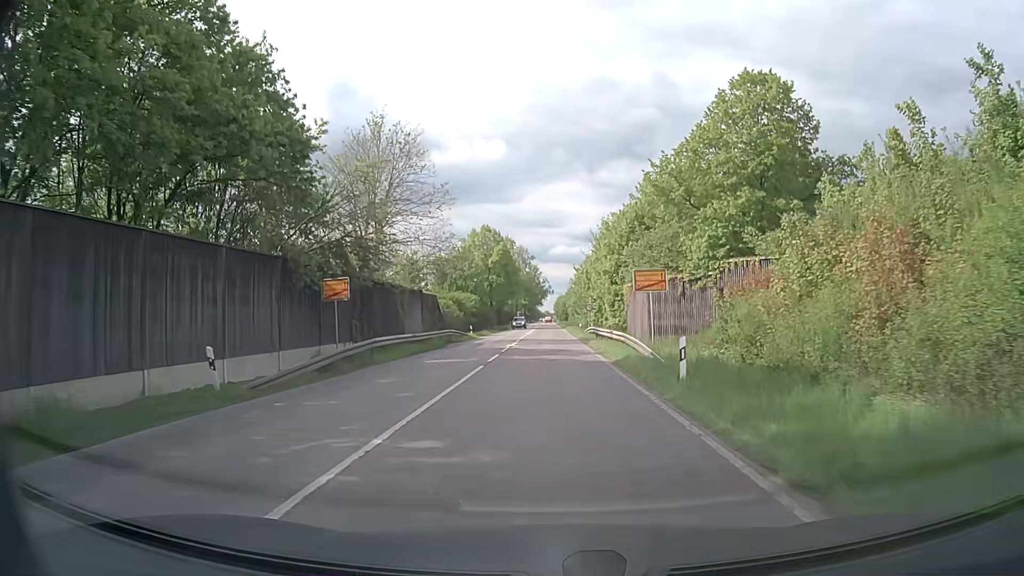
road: secondary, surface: asphalt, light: Day
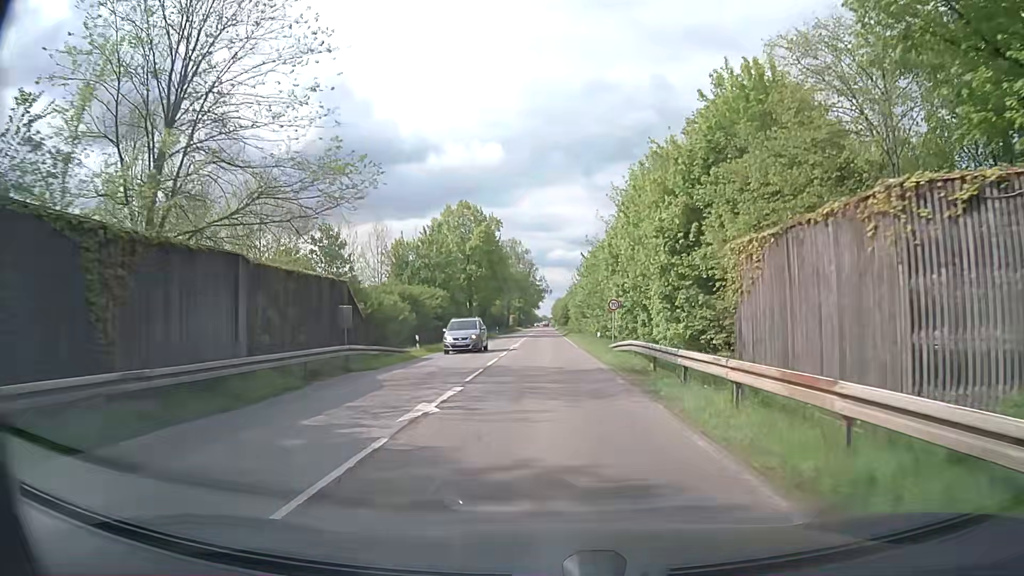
(+0.1, +23.2) m; +1°
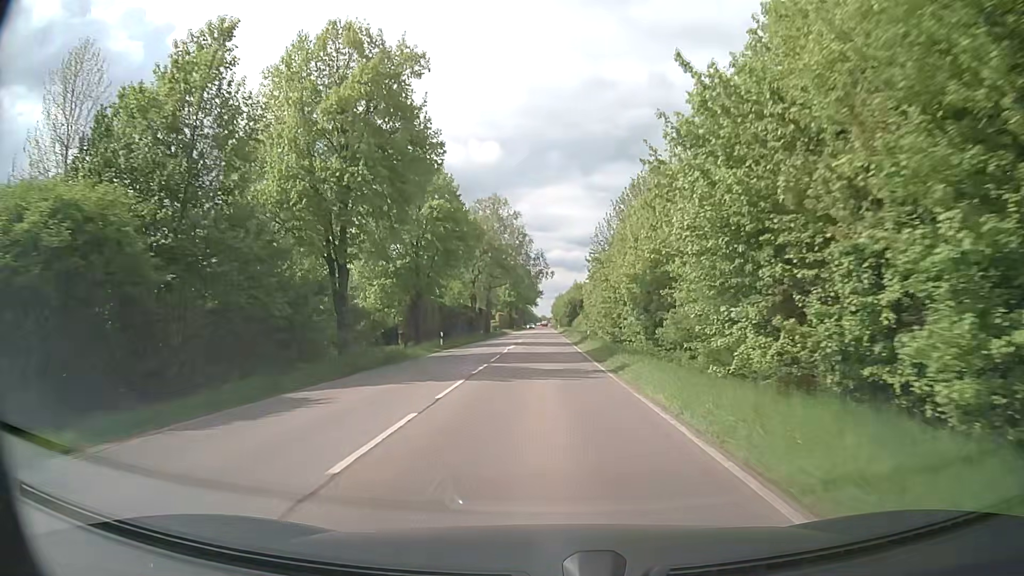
(-0.2, +46.6) m; 0°
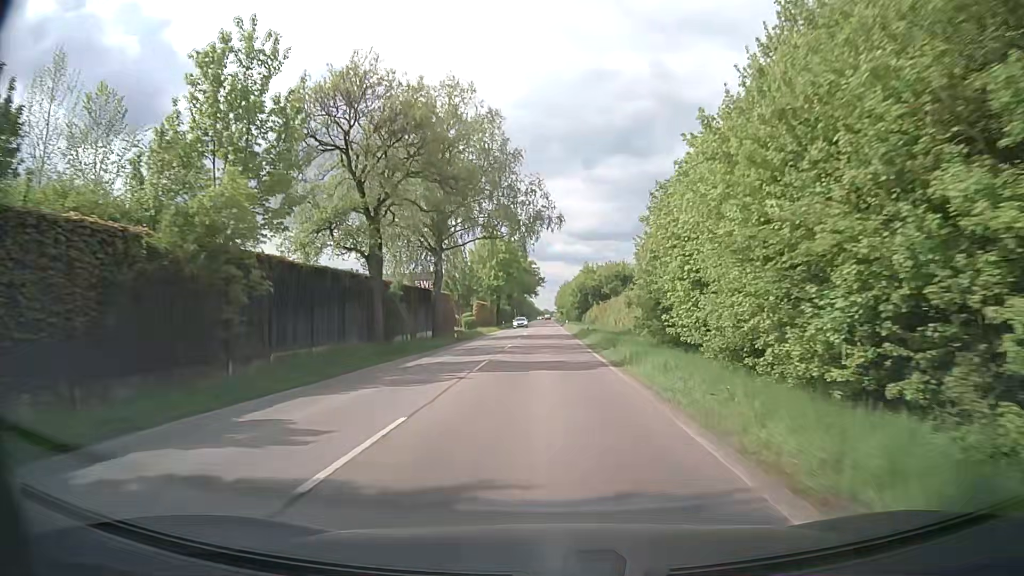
(+0.2, +42.8) m; 0°
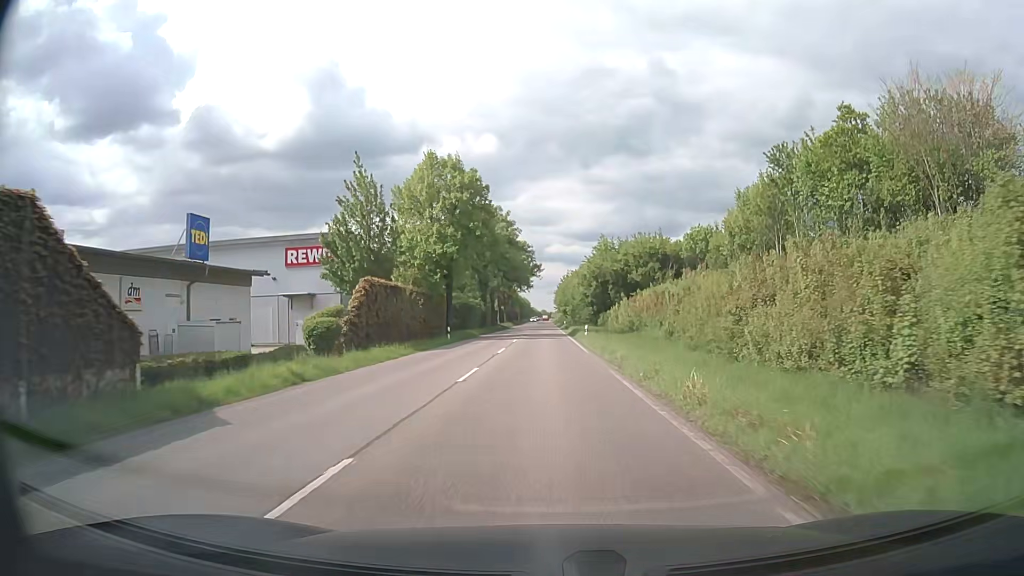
(+0.6, +50.6) m; +1°
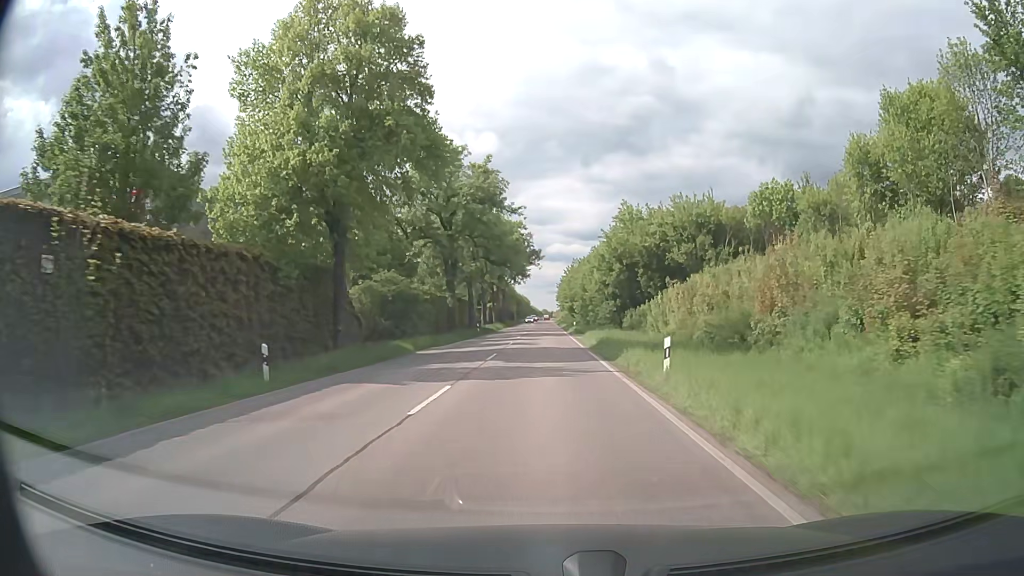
(-0.2, +29.3) m; 0°
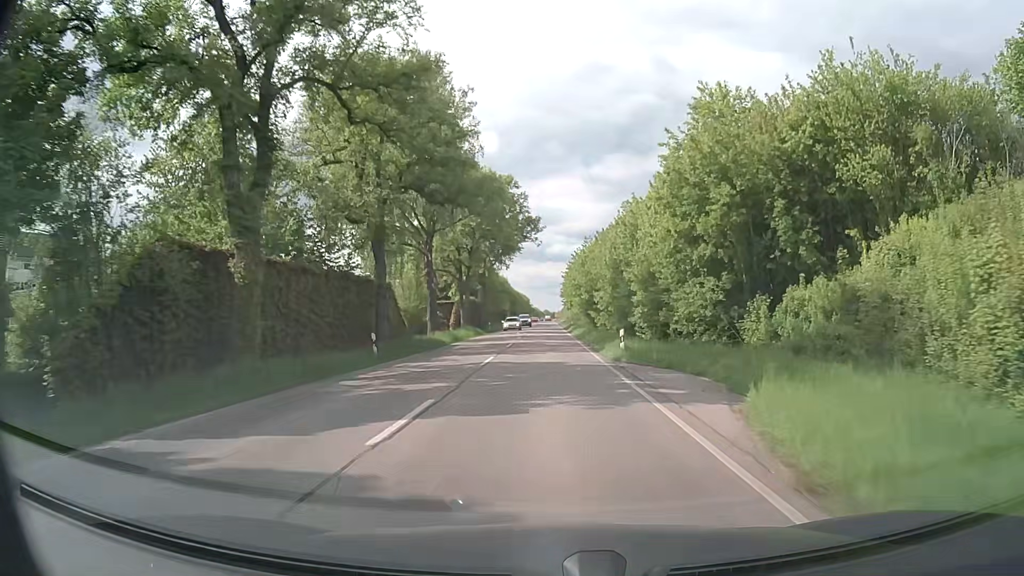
(0.0, +38.2) m; 0°
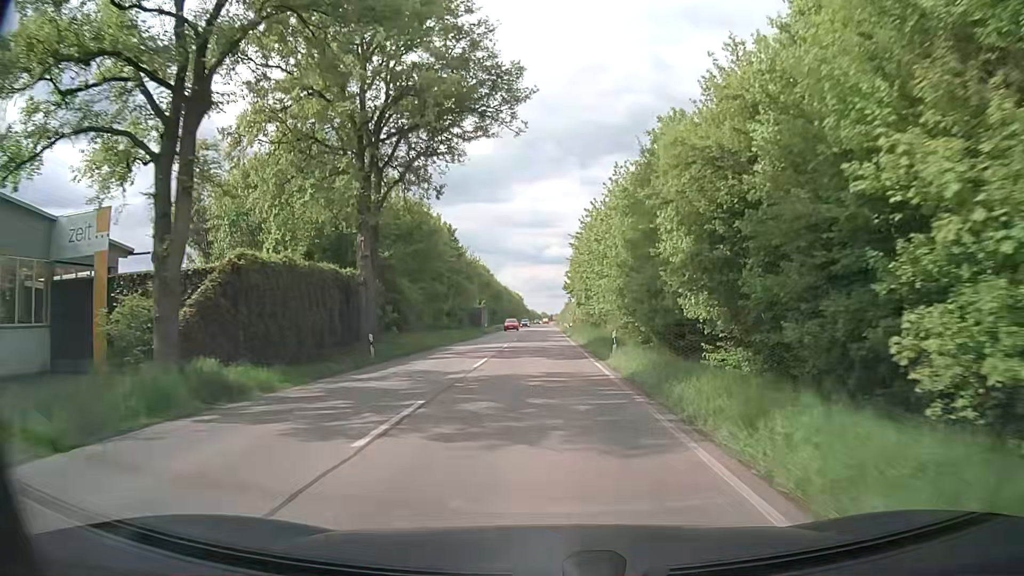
(0.0, +48.2) m; +1°
(0, +10) (0, +20) (0, +30) (-1, +40) (-1, +50) (-1, +60) (-1, +70) (-1, +80) (-2, +90) (-2, +100) m
